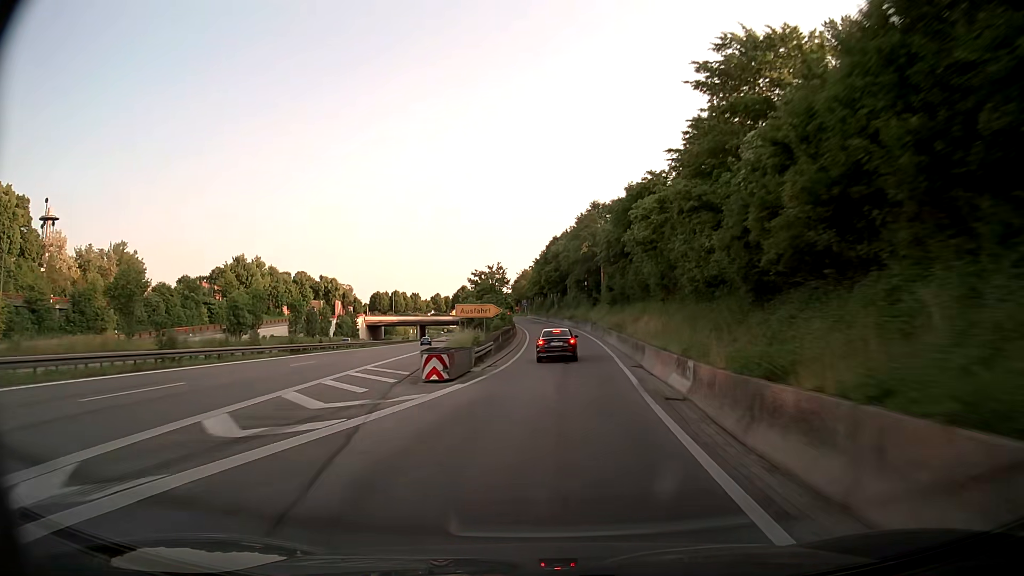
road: trunk_link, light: Day
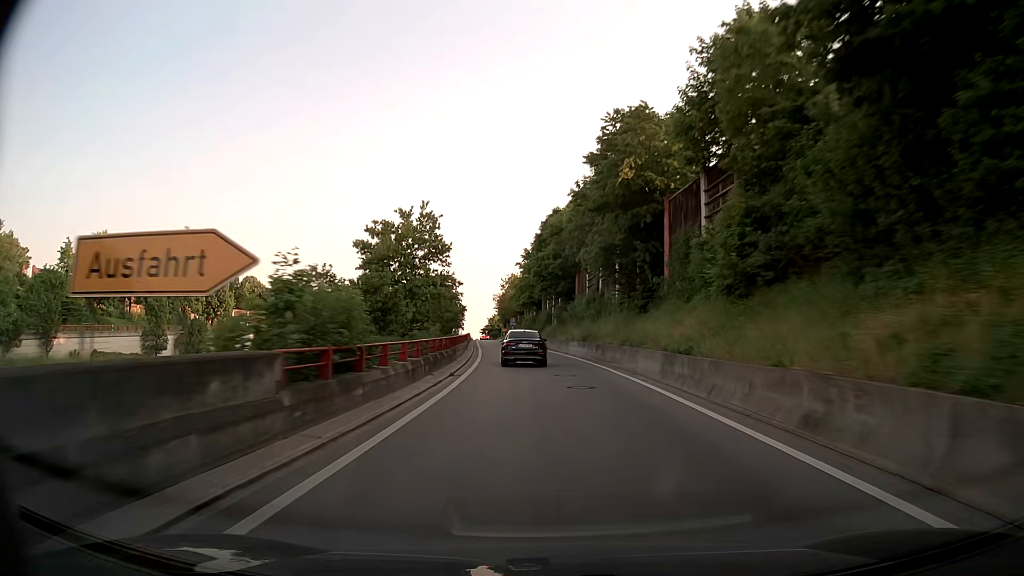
(+1.2, +41.8) m; +1°
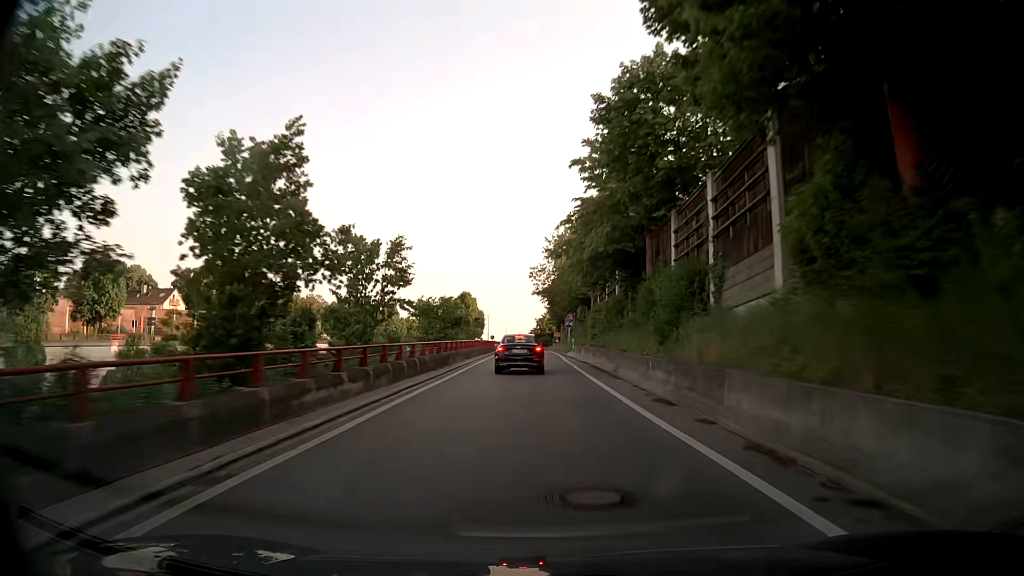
(-2.0, +50.5) m; -5°
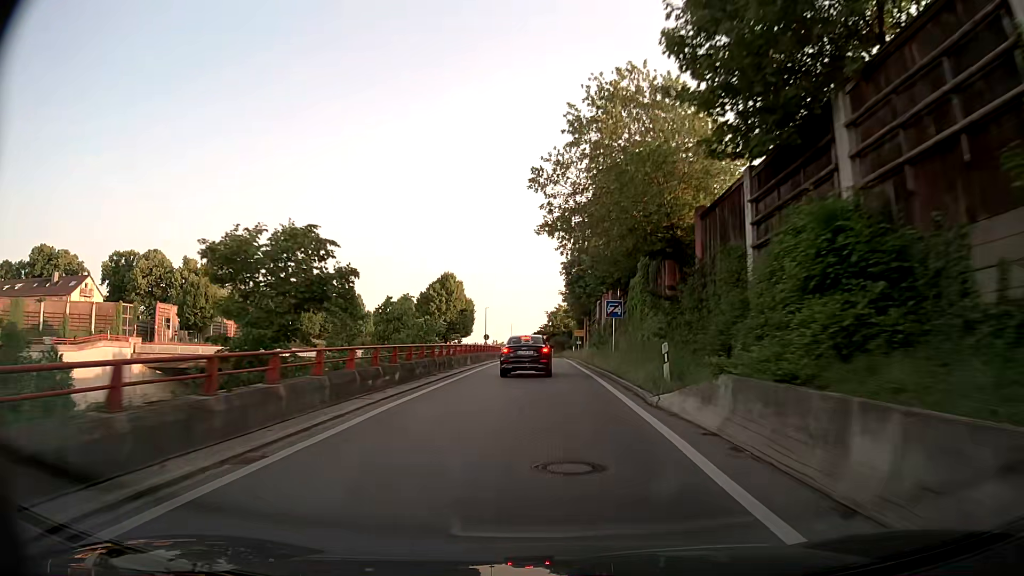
(-0.3, +33.5) m; 0°
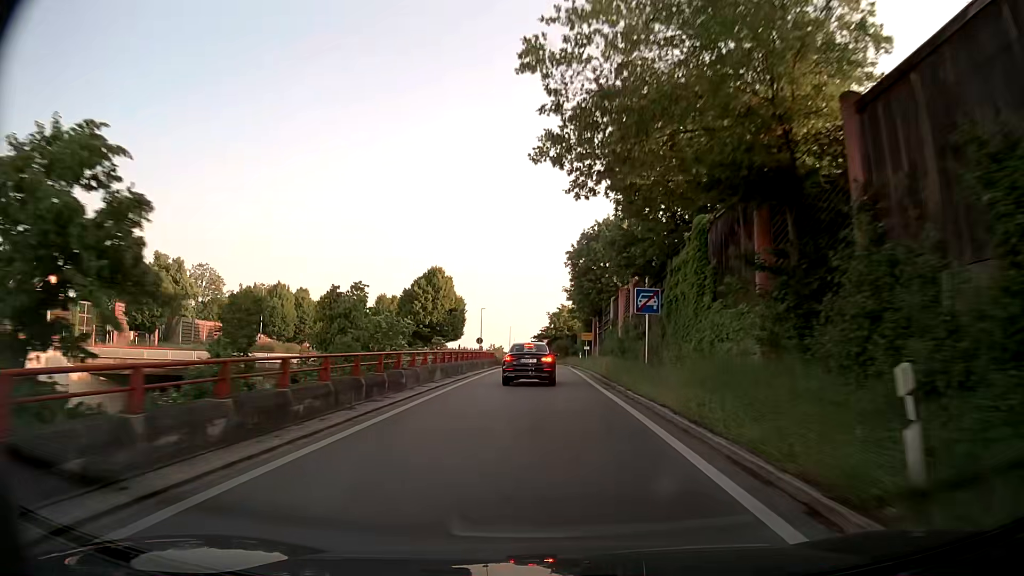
(-0.1, +10.3) m; 0°
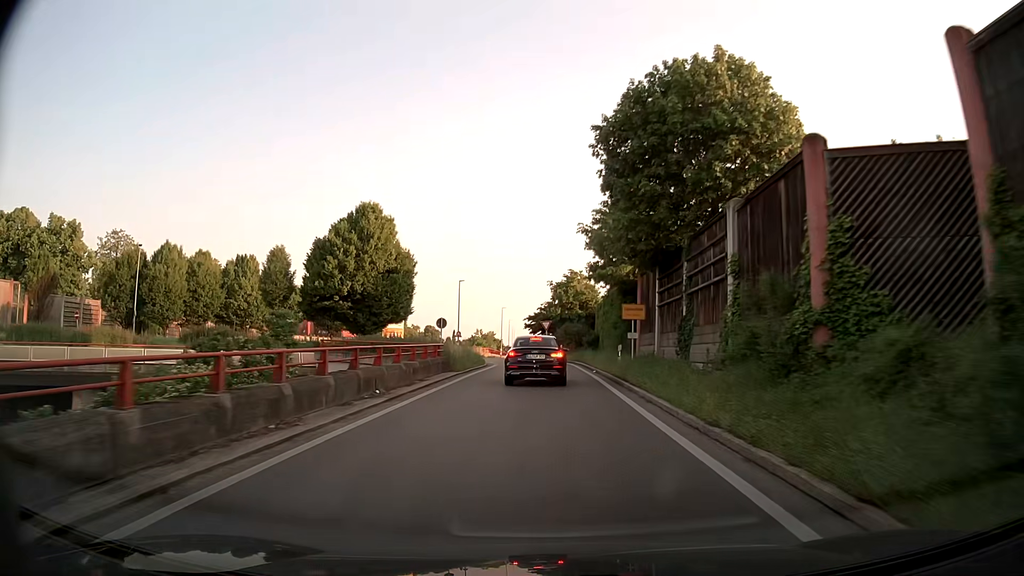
(-0.2, +27.9) m; 0°
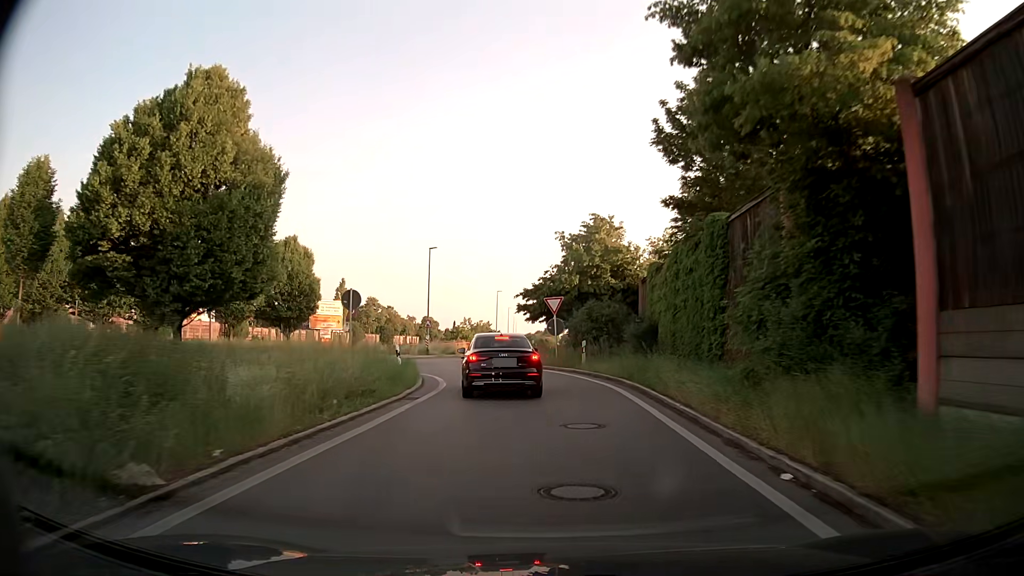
(-0.4, +23.0) m; -2°
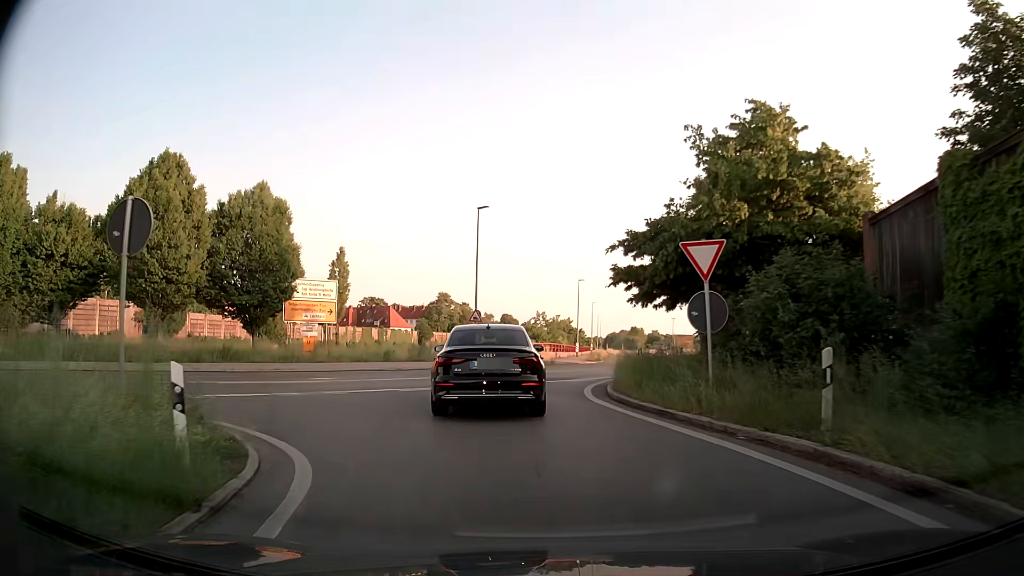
(-0.6, +16.7) m; -7°
(0, +10) (0, +20) (+3, +30) (+6, +39) (+8, +49) (+11, +59) (+13, +68) (+14, +78) (+16, +88) (+17, +98) m
